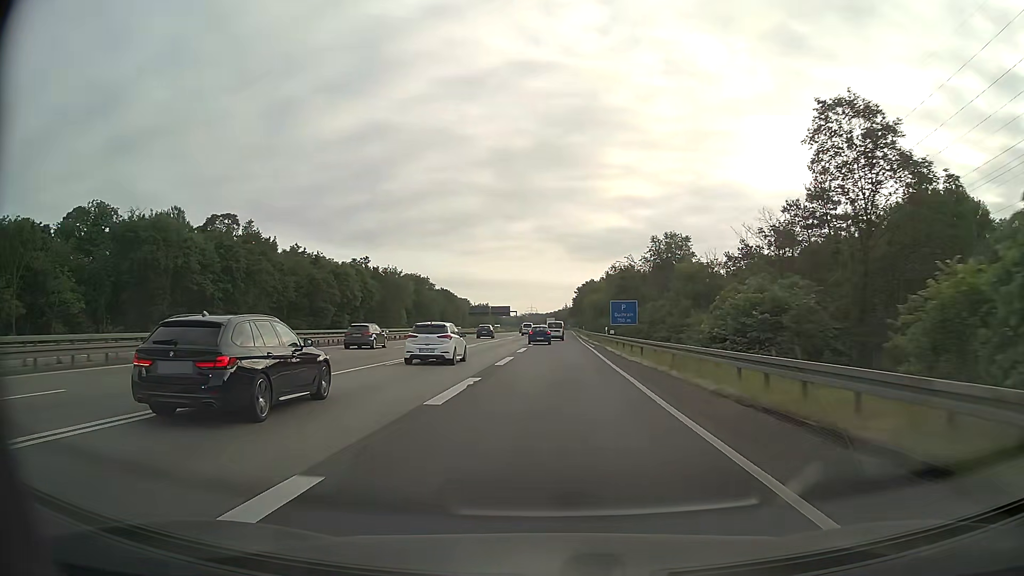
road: motorway_link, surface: asphalt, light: Day
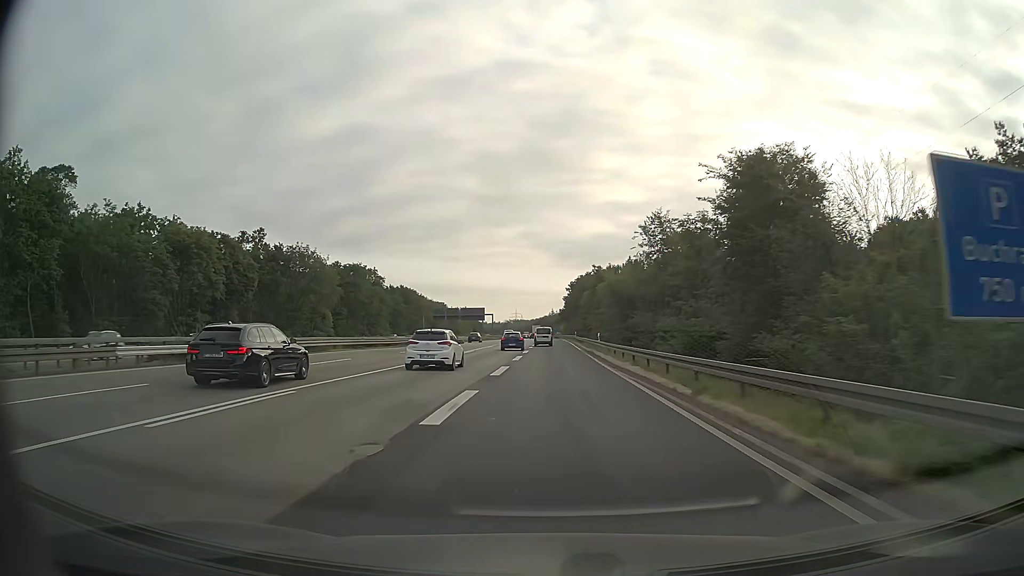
(+0.9, +50.1) m; +1°
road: motorway
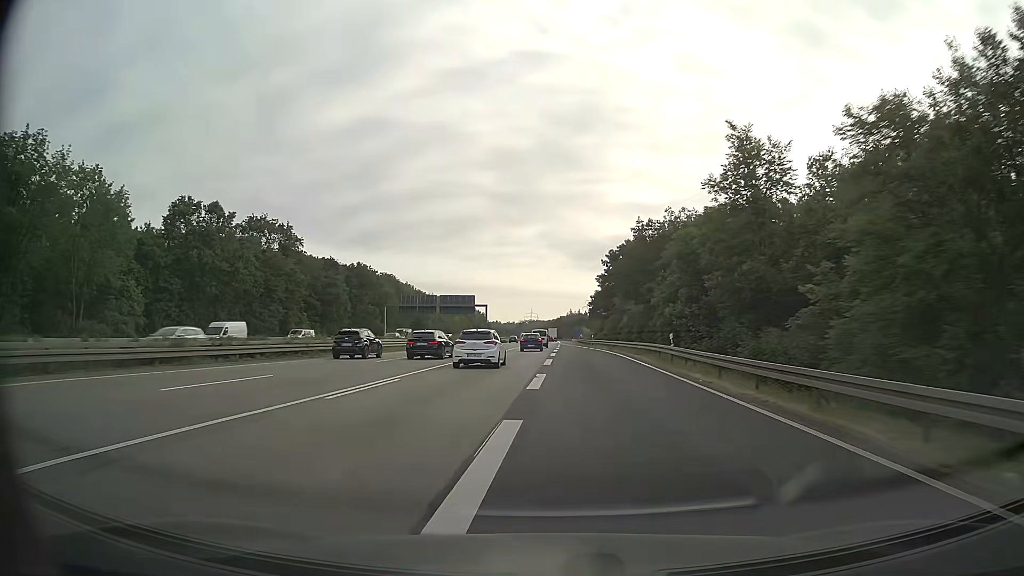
(-0.4, +65.6) m; -1°
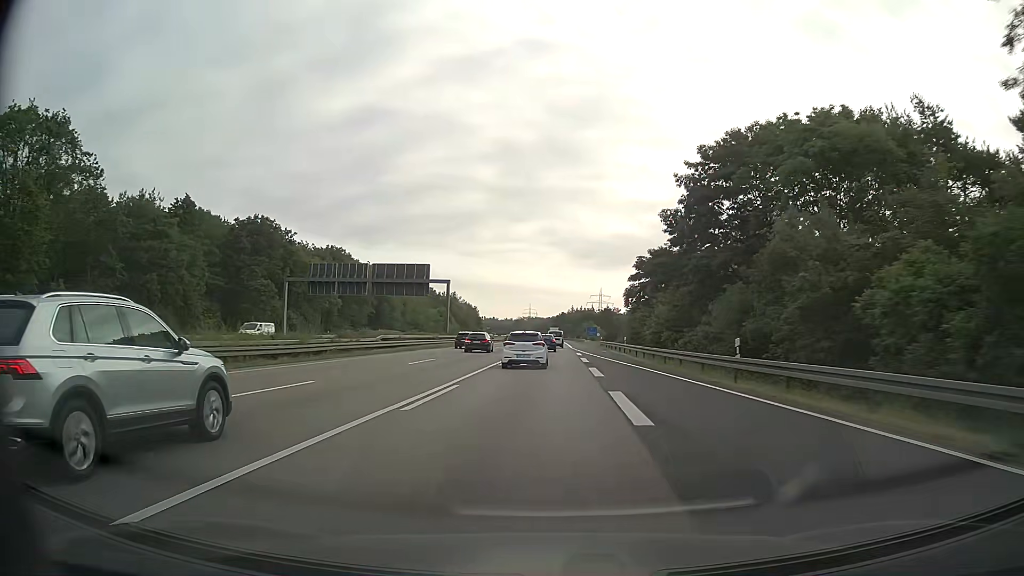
(-0.5, +54.7) m; 0°
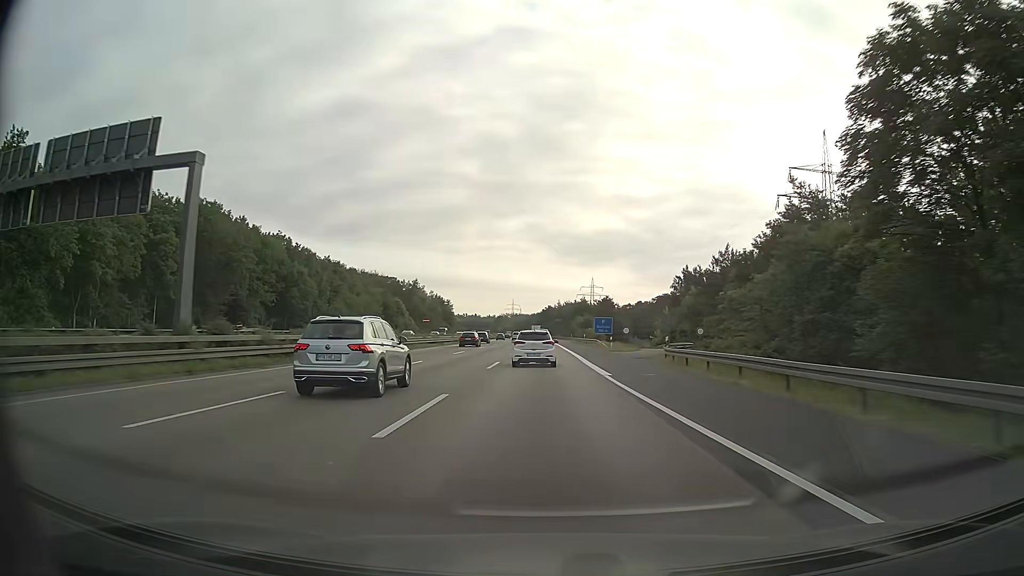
(+0.8, +56.6) m; +1°
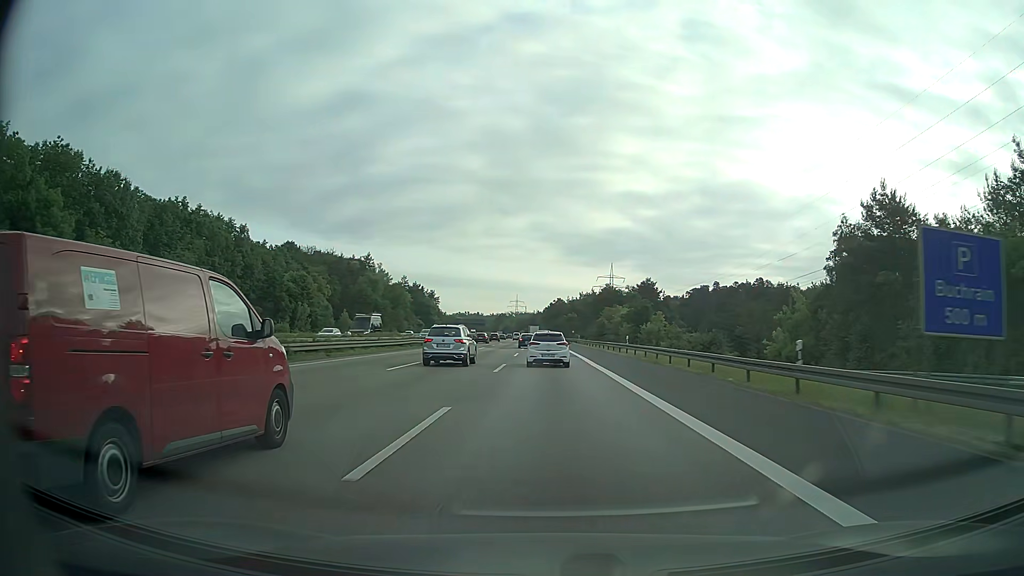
(-0.4, +73.2) m; -1°
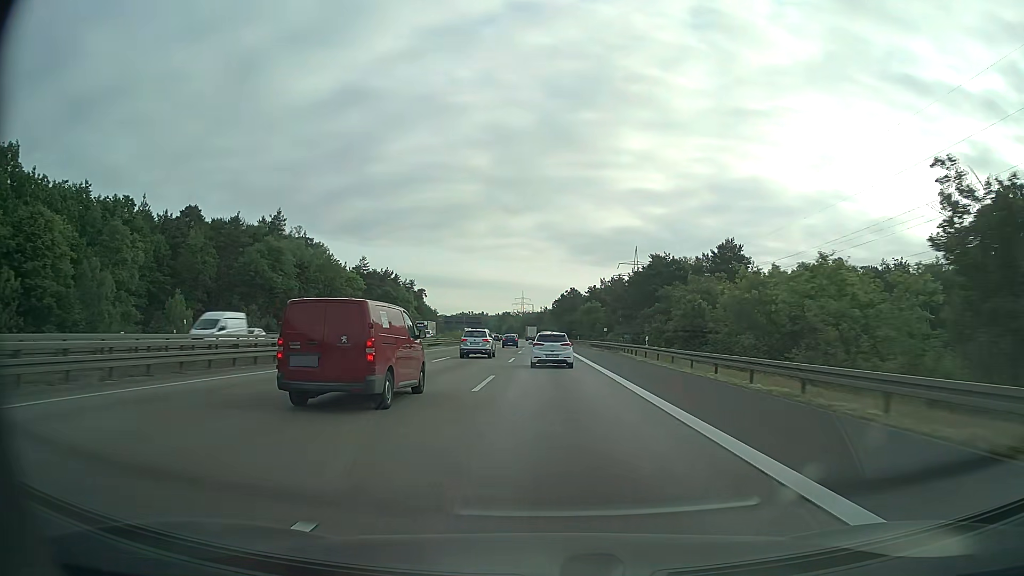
(-0.2, +60.9) m; -1°
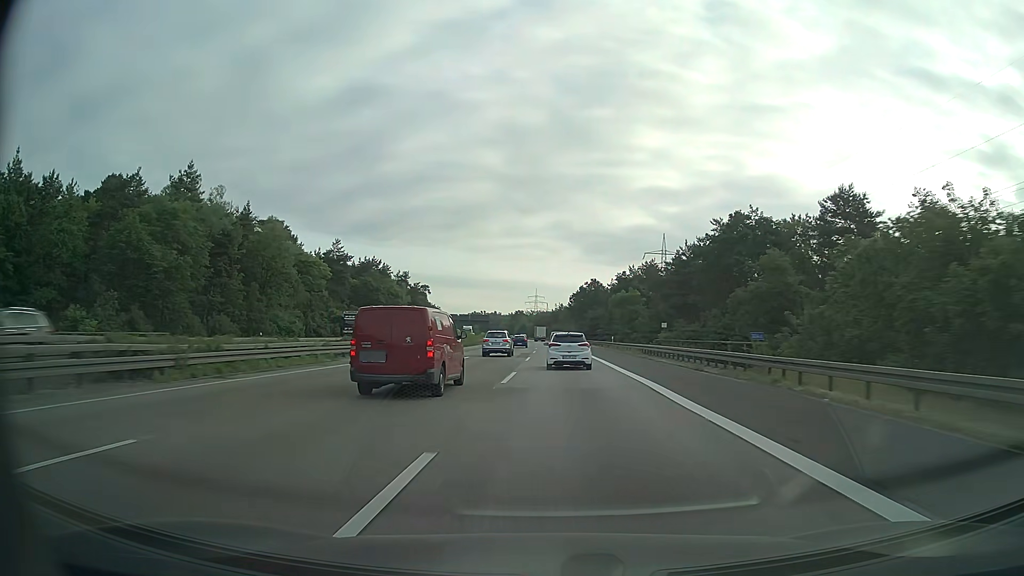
(-0.3, +32.5) m; -1°
(0, +10) (0, +20) (0, +30) (-1, +40) (-1, +50) (-1, +60) (-2, +70) (-2, +80) (-2, +90) (-3, +100) m
